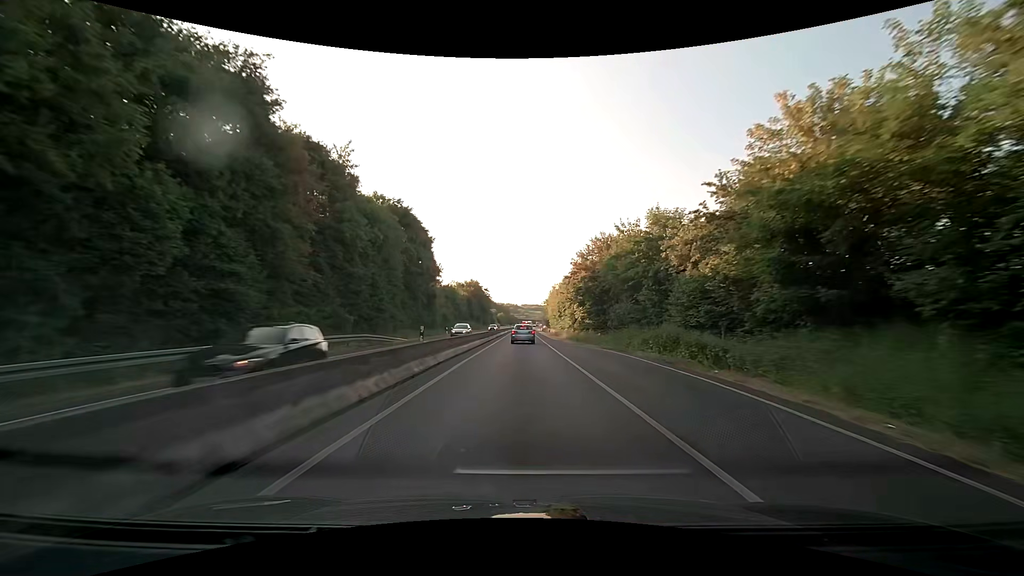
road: trunk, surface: asphalt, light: Day
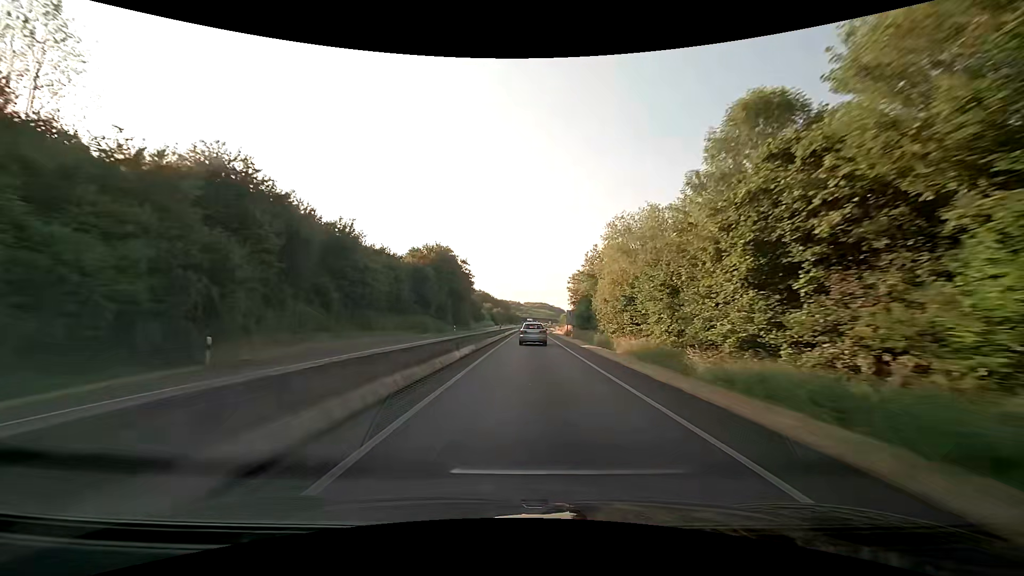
(-0.2, +66.5) m; 0°
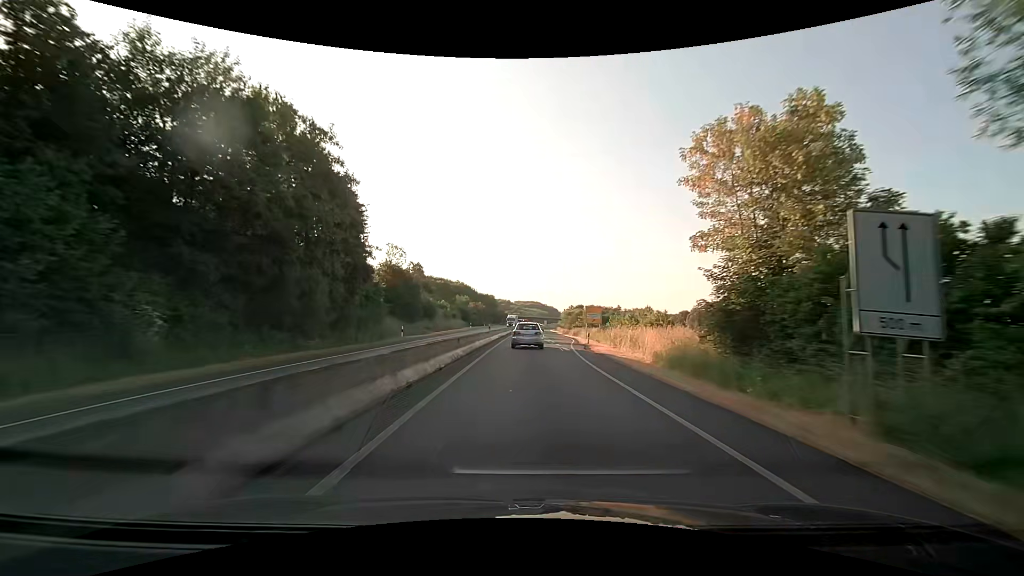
(+0.6, +60.1) m; +1°
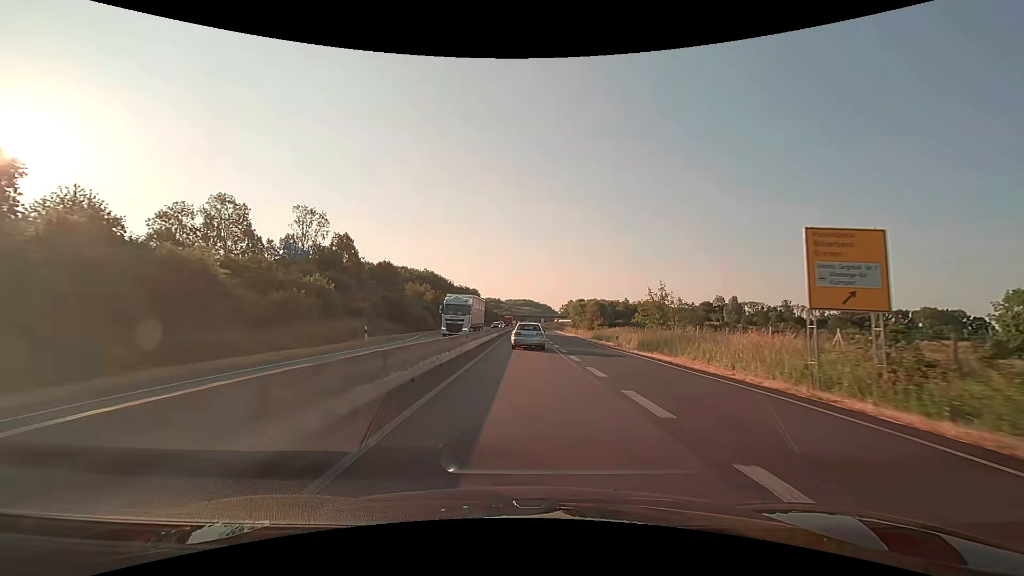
(+0.5, +55.1) m; +1°
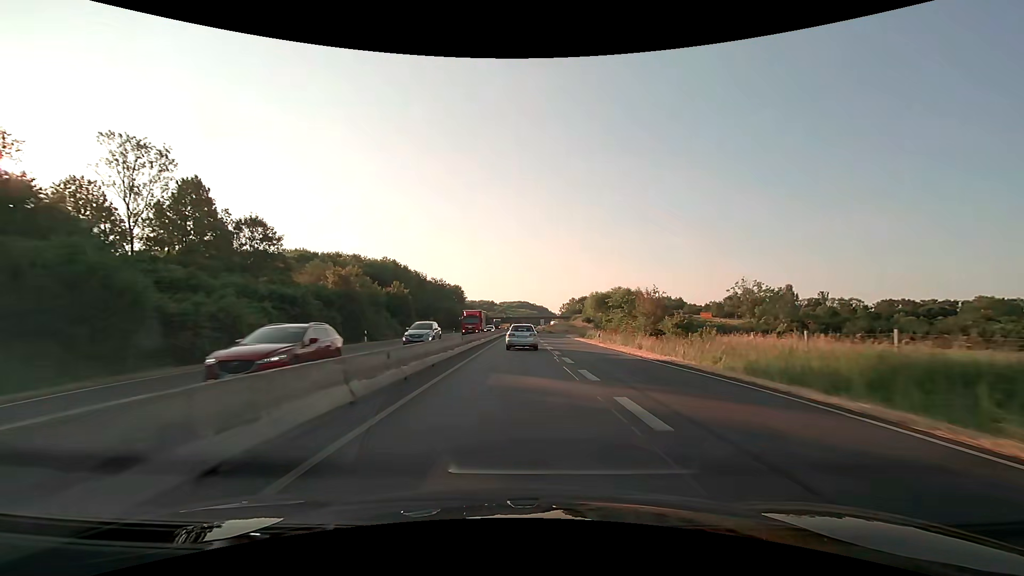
(+0.2, +43.0) m; 0°
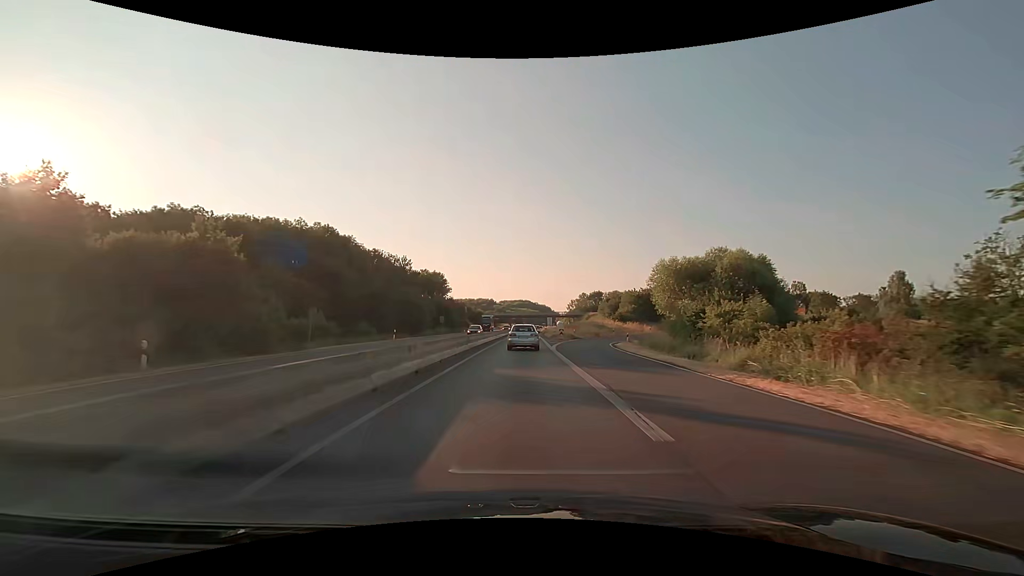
(0.0, +42.7) m; 0°
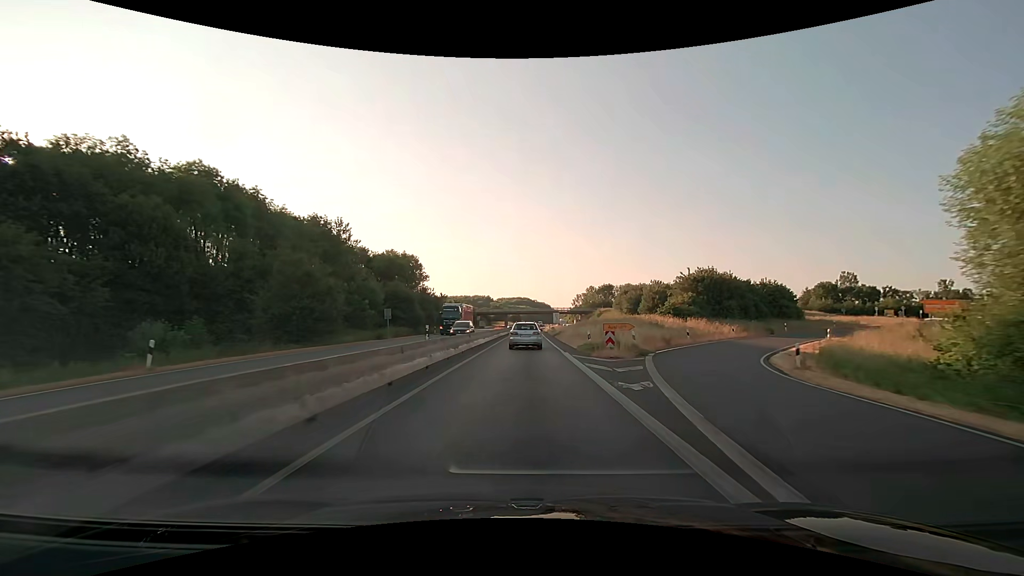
(0.0, +31.5) m; 0°
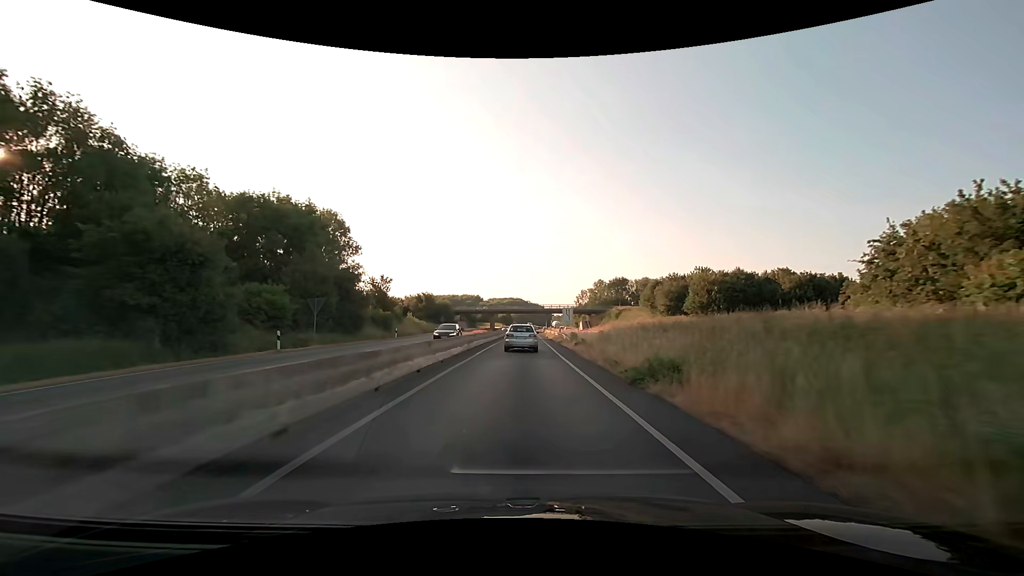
(+0.3, +41.0) m; +1°
(0, +10) (0, +20) (0, +30) (0, +40) (0, +50) (0, +60) (0, +70) (0, +80) (+1, +90) (+1, +100) m
